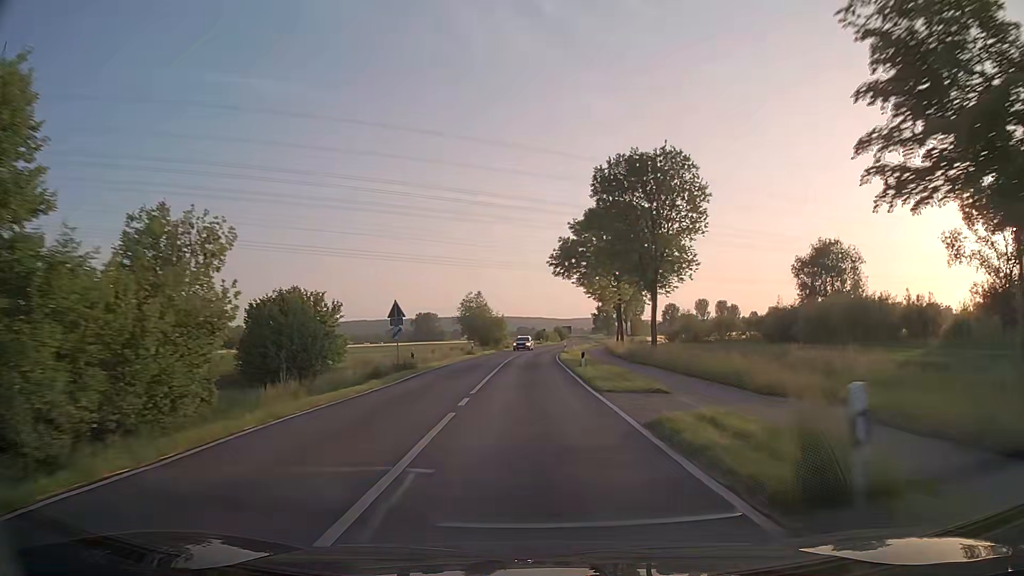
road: secondary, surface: asphalt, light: Day
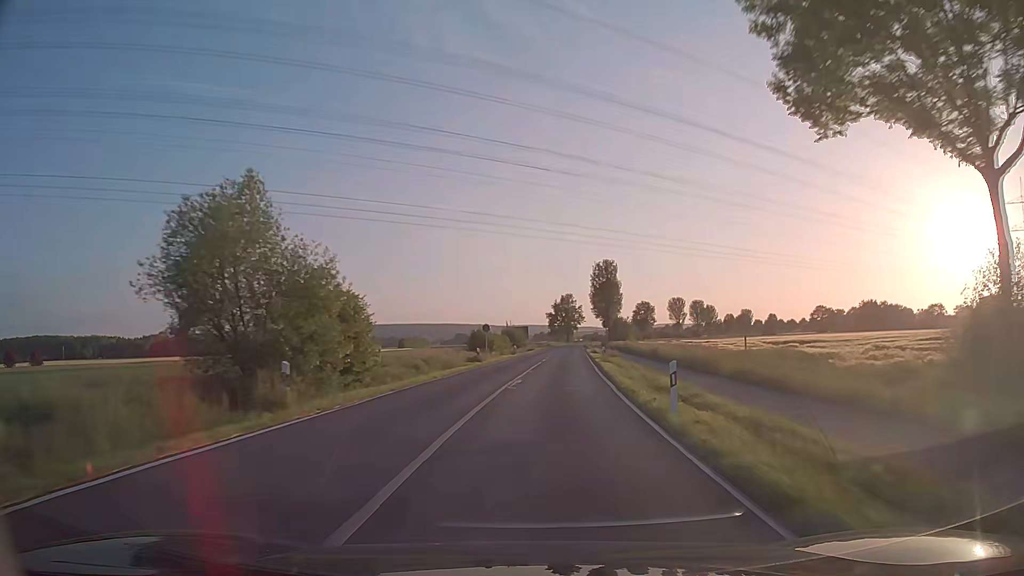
(+1.1, +65.0) m; +4°
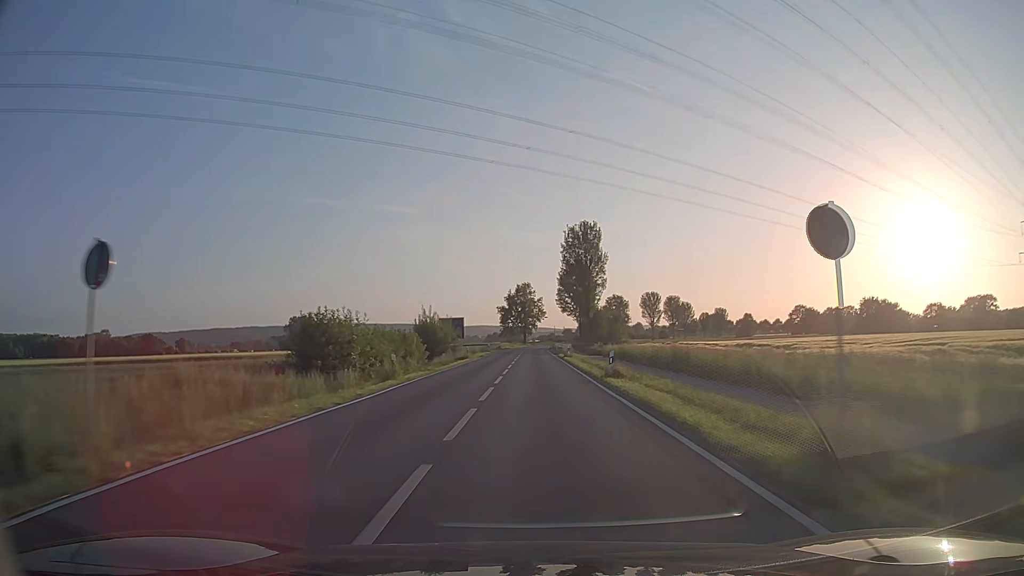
(+2.0, +41.9) m; +4°
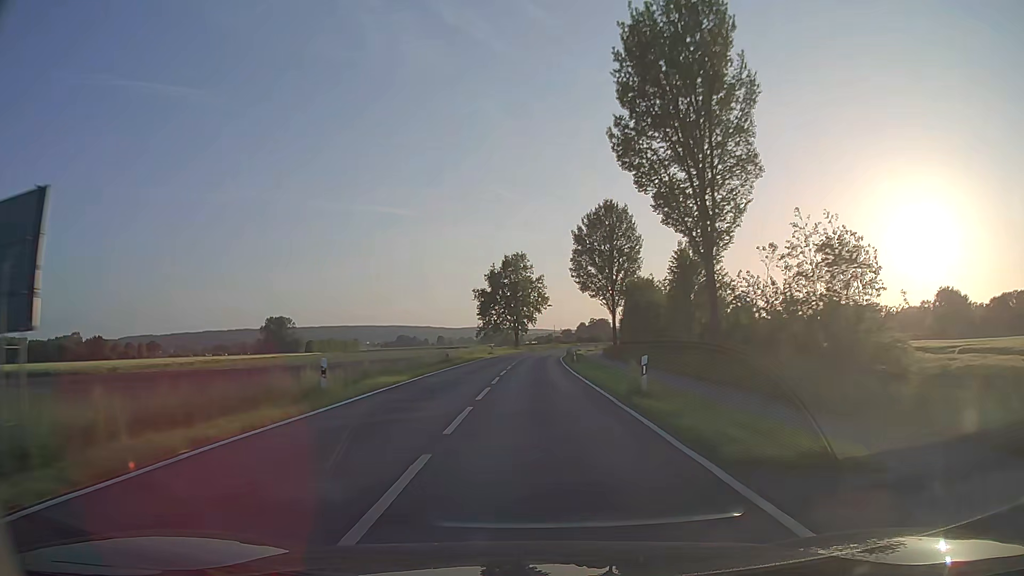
(+0.4, +59.6) m; 0°
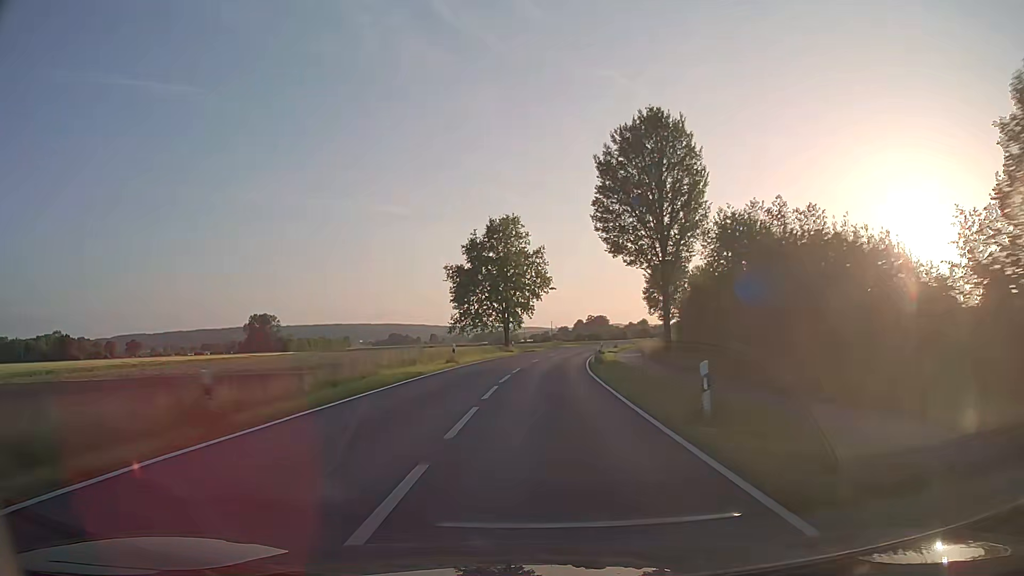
(0.0, +30.8) m; 0°
(0, +10) (0, +20) (+1, +30) (+2, +40) (+3, +50) (+4, +60) (+5, +70) (+7, +80) (+9, +89) (+12, +99) m
